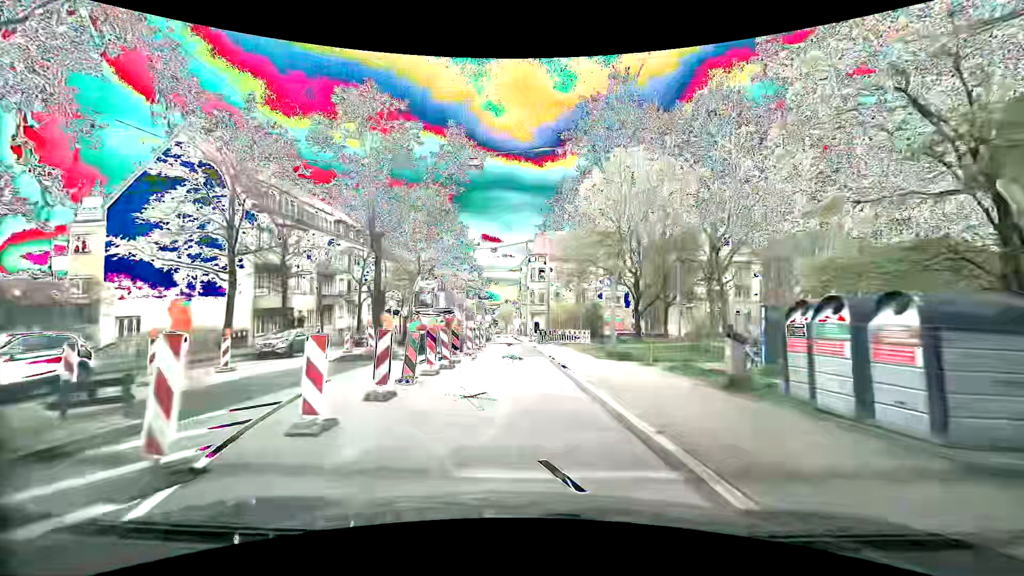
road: secondary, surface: asphalt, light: Day
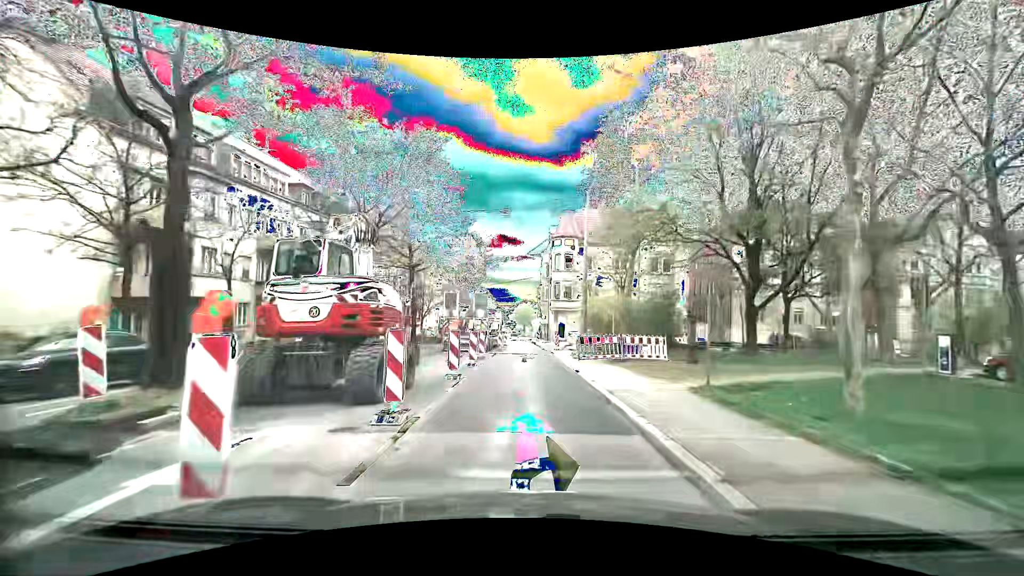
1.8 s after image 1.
(+0.2, +15.5) m; 0°
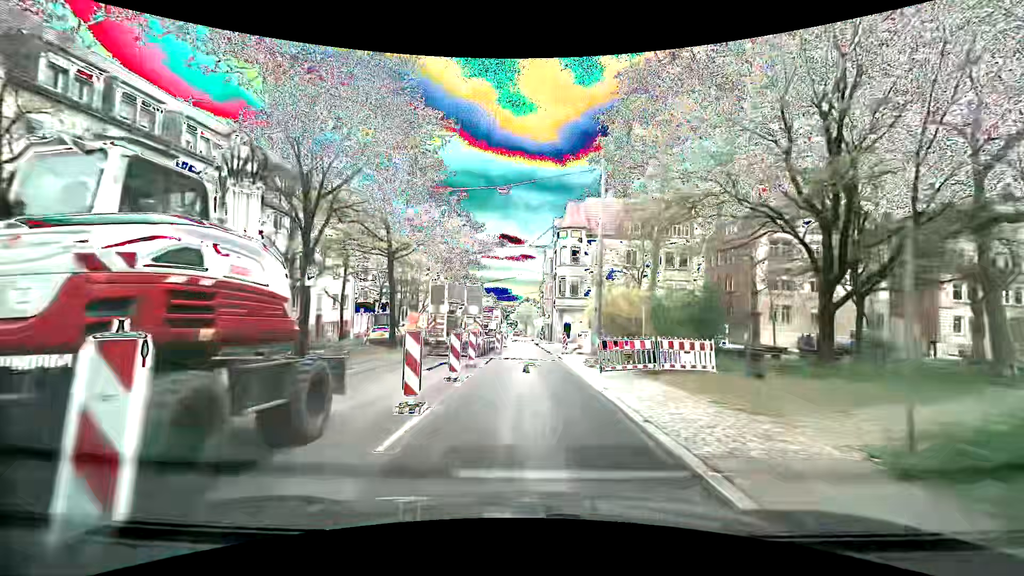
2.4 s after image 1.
(0.0, +5.1) m; -1°
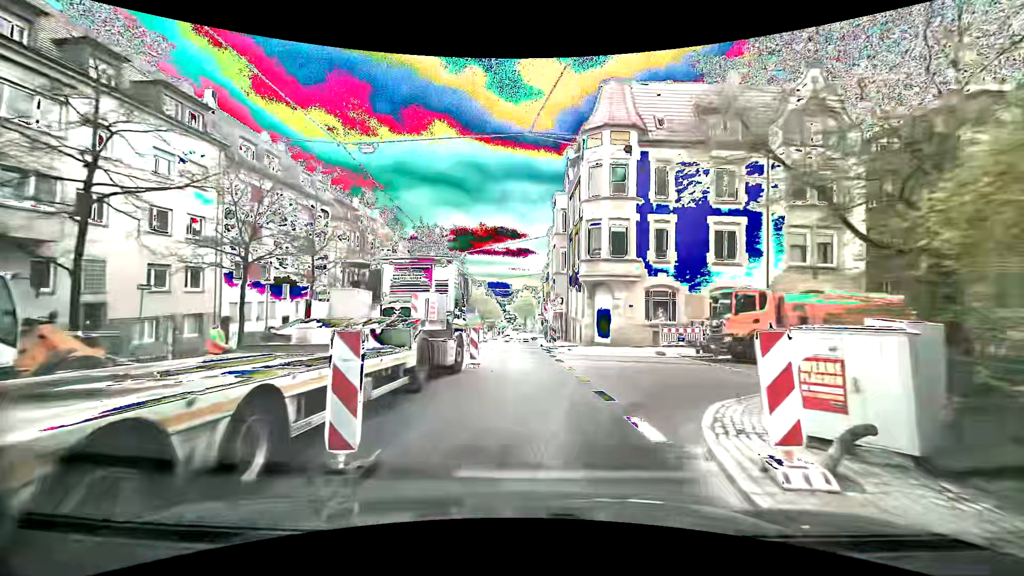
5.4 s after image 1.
(+0.3, +24.7) m; +1°
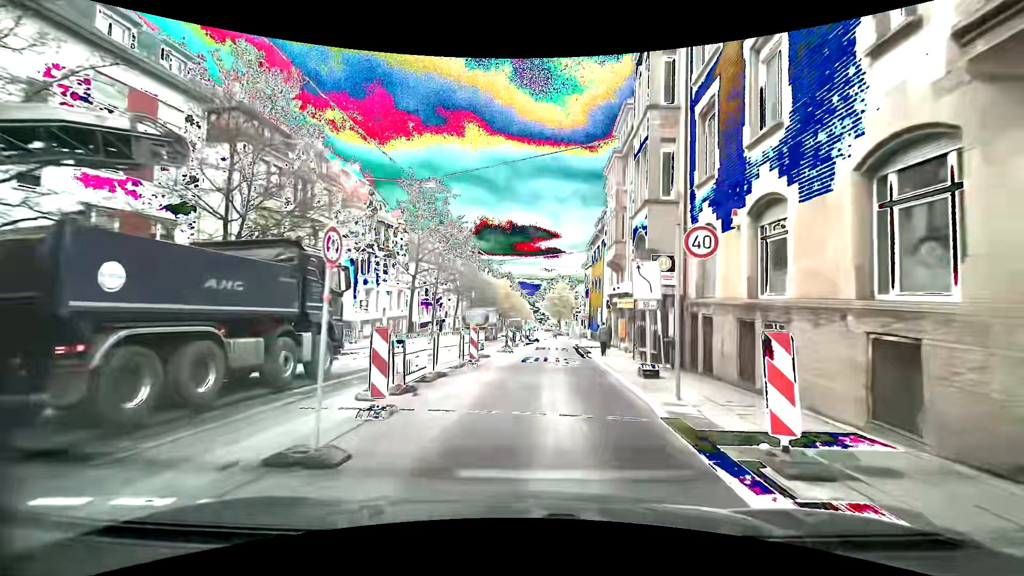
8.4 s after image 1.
(-0.4, +24.4) m; -4°
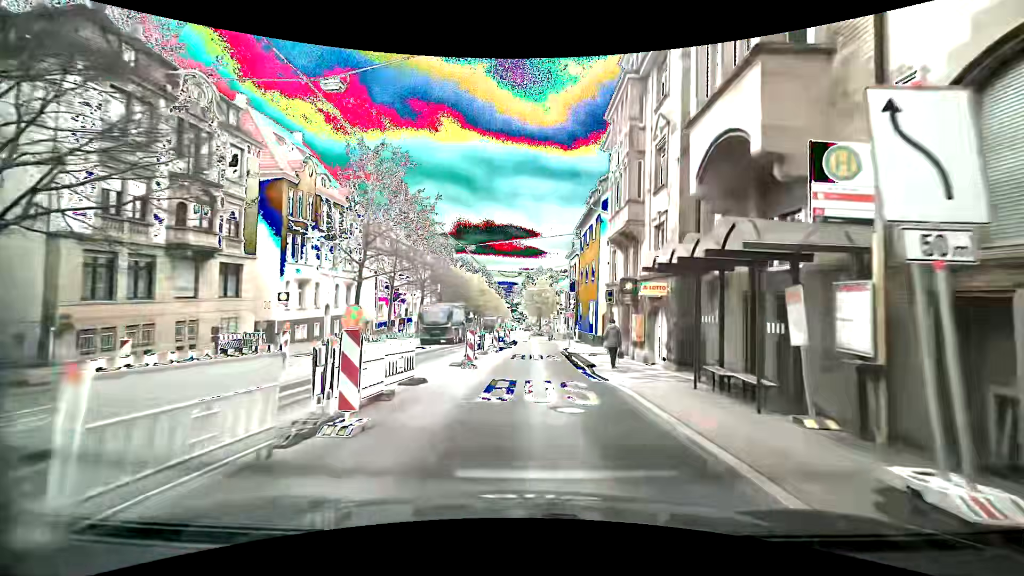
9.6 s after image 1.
(+0.2, +9.8) m; +3°
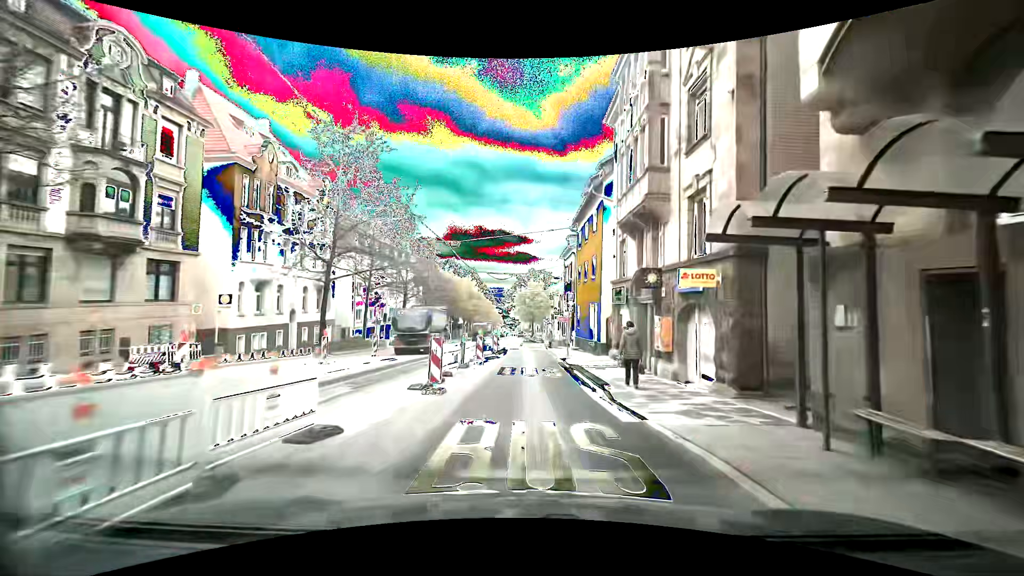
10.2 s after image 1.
(0.0, +5.0) m; +1°
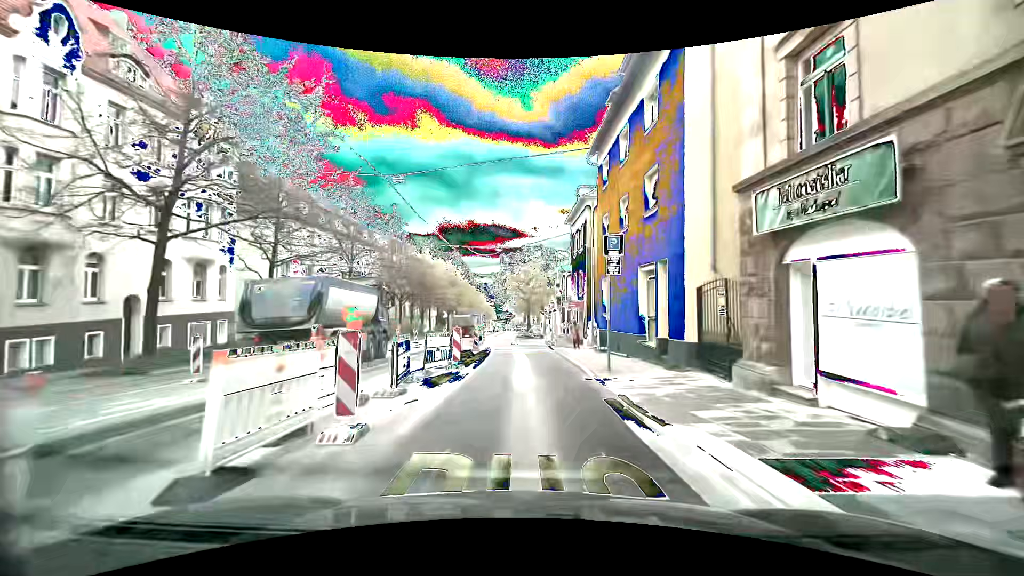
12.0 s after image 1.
(+0.1, +16.0) m; 0°
(0, +10) (0, +20) (0, +30) (-1, +40) (-2, +50) (-3, +60) (-3, +70) (-3, +80) (-3, +90) (-3, +100) m
